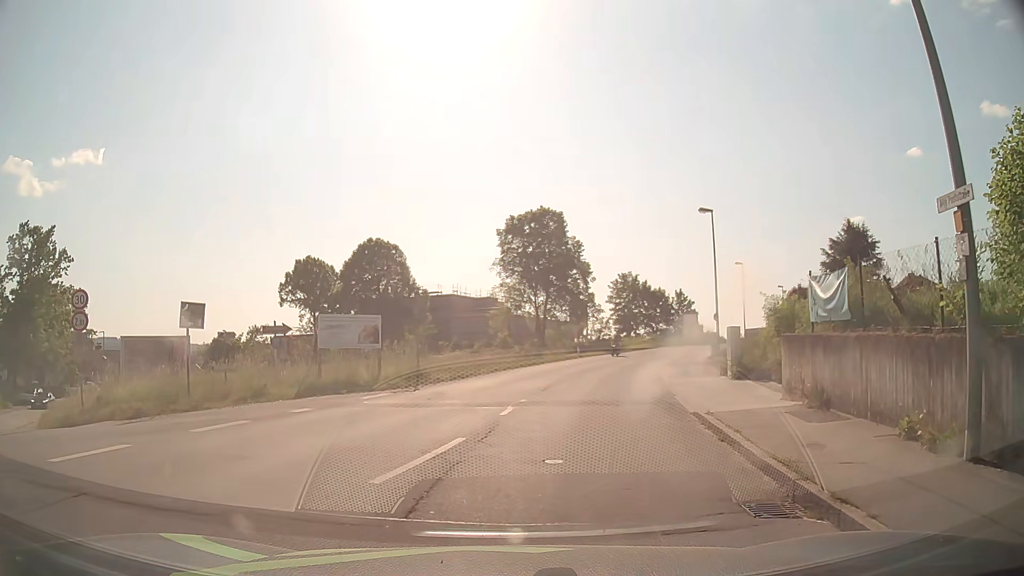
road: unclassified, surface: asphalt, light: Day
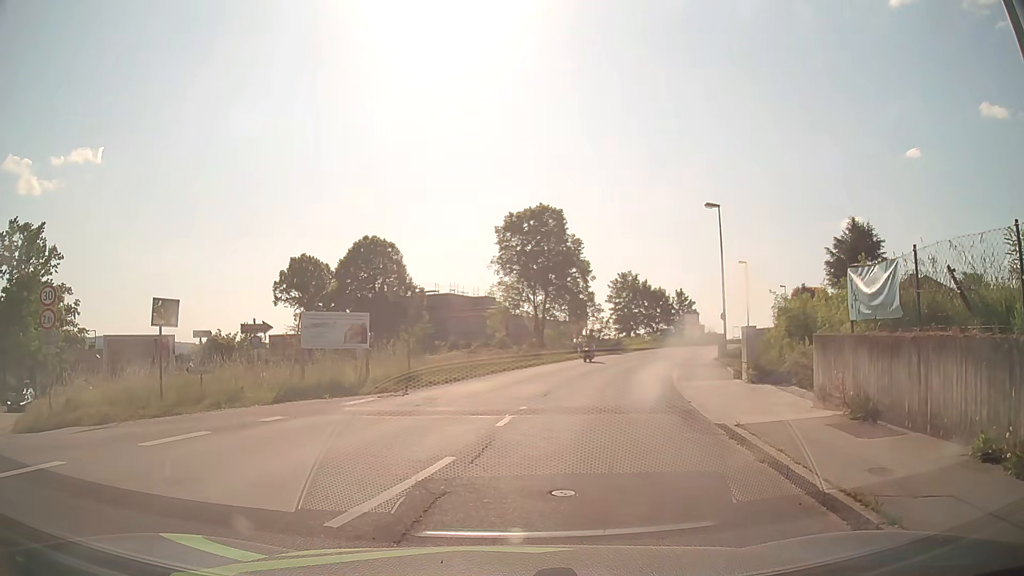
(0.0, +1.4) m; 0°
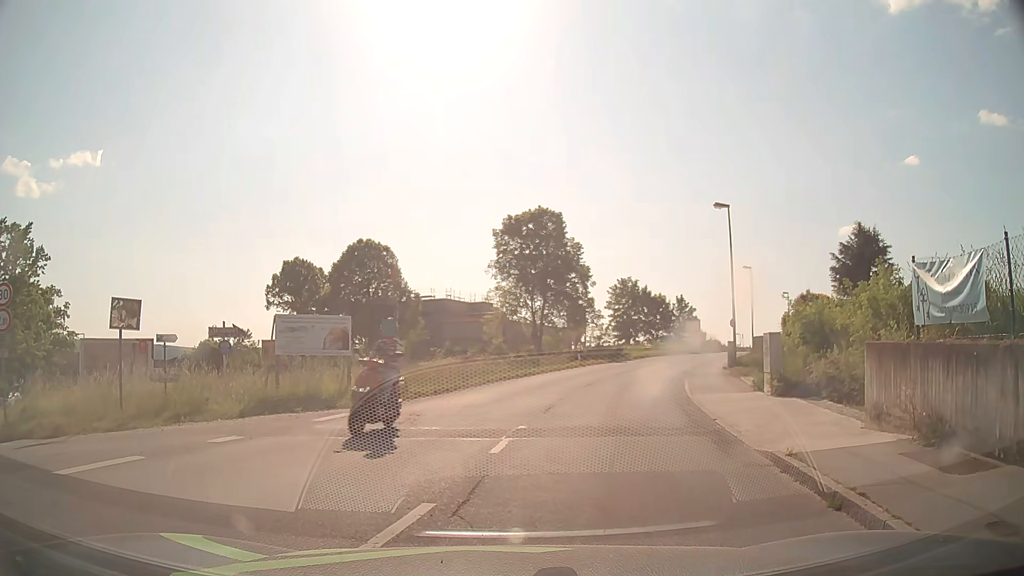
(0.0, +1.8) m; 0°
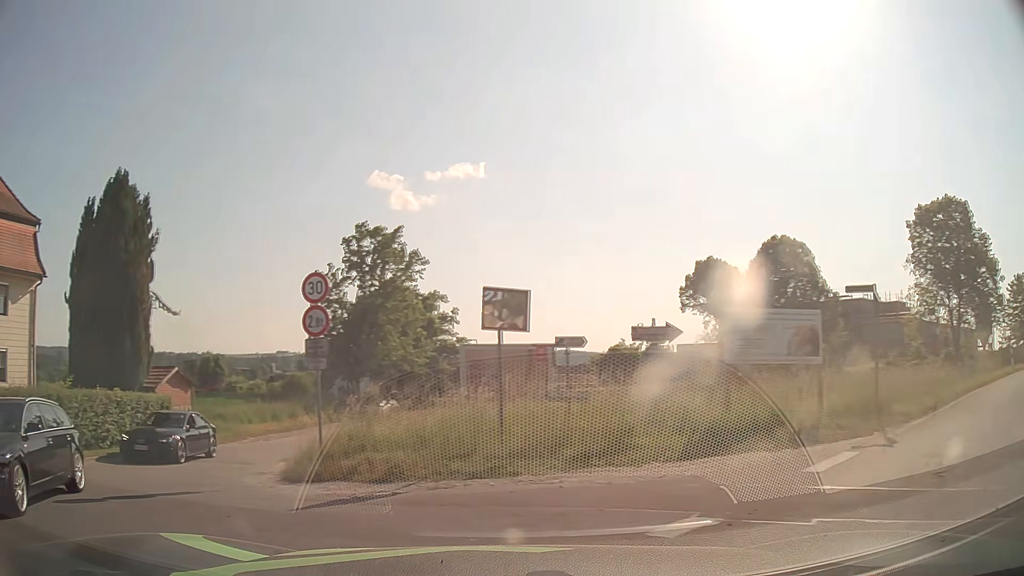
(-1.2, +4.9) m; -34°
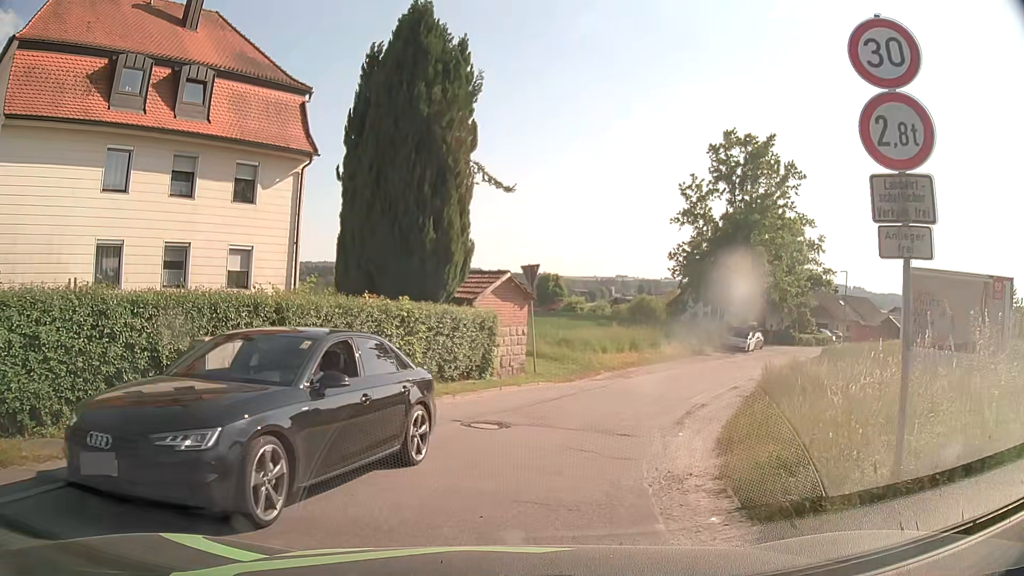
(-3.0, +7.6) m; -27°
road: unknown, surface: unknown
